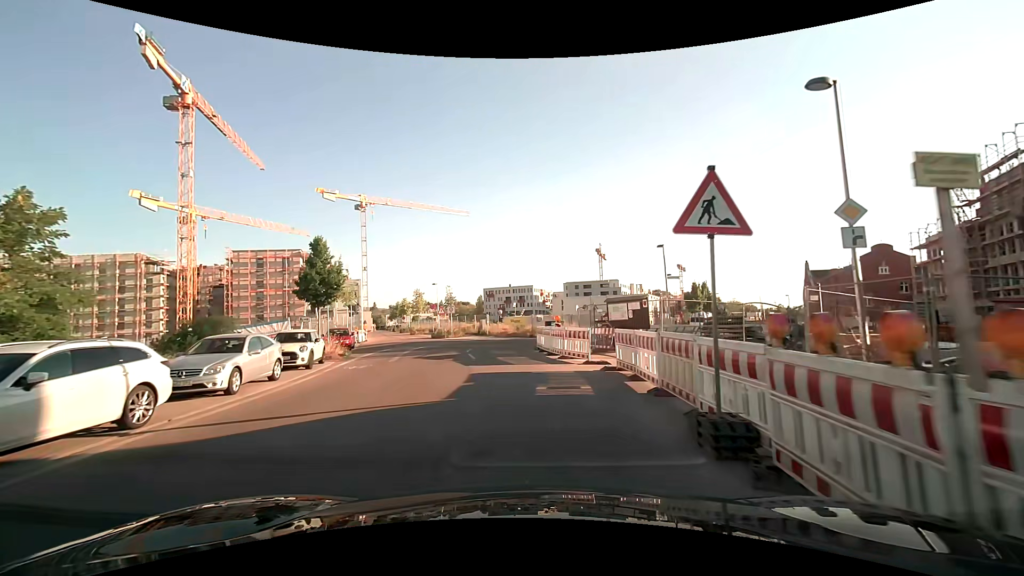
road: residential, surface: asphalt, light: Day
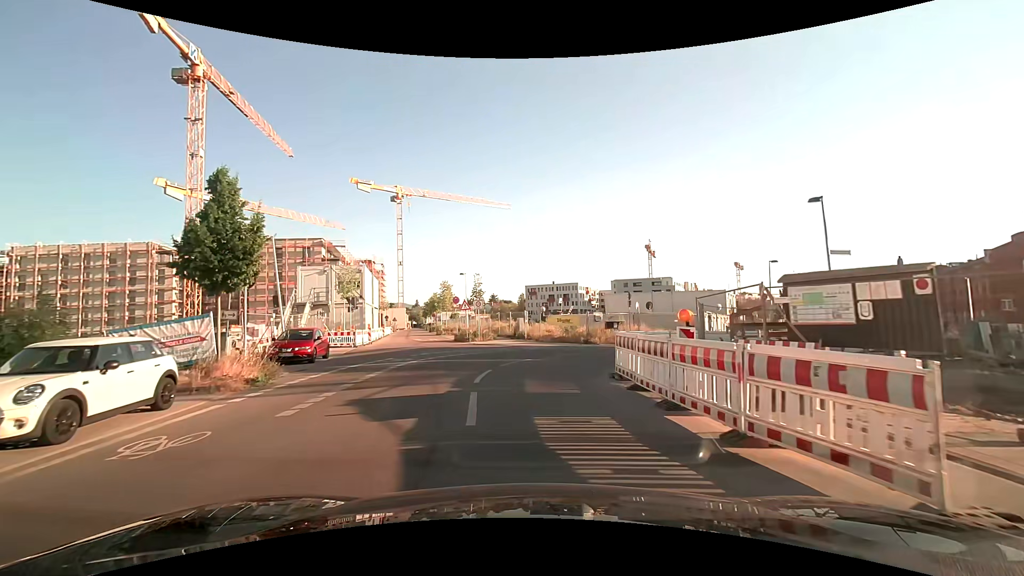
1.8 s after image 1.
(-0.5, +11.6) m; -4°
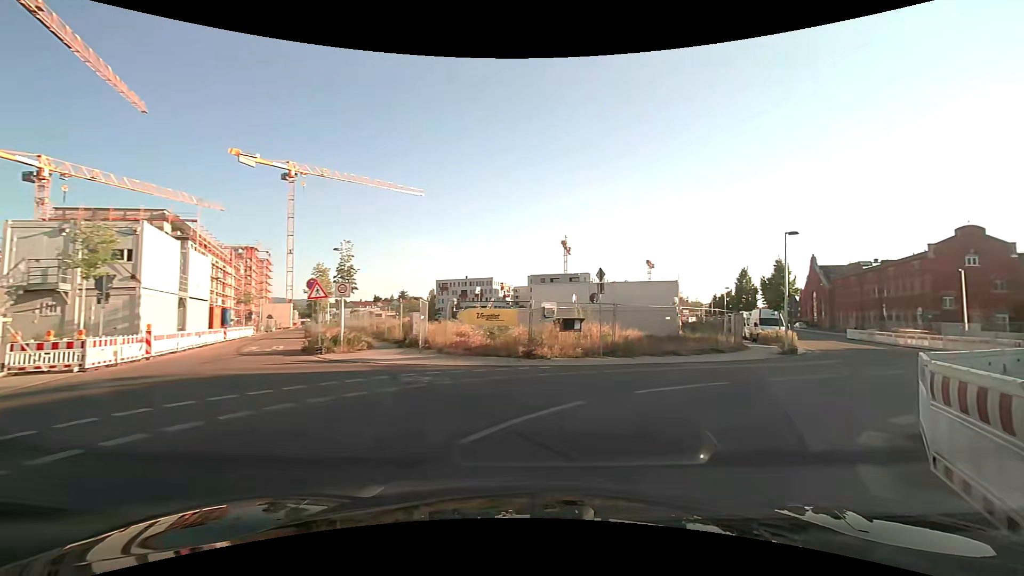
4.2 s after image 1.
(+0.2, +14.0) m; +9°
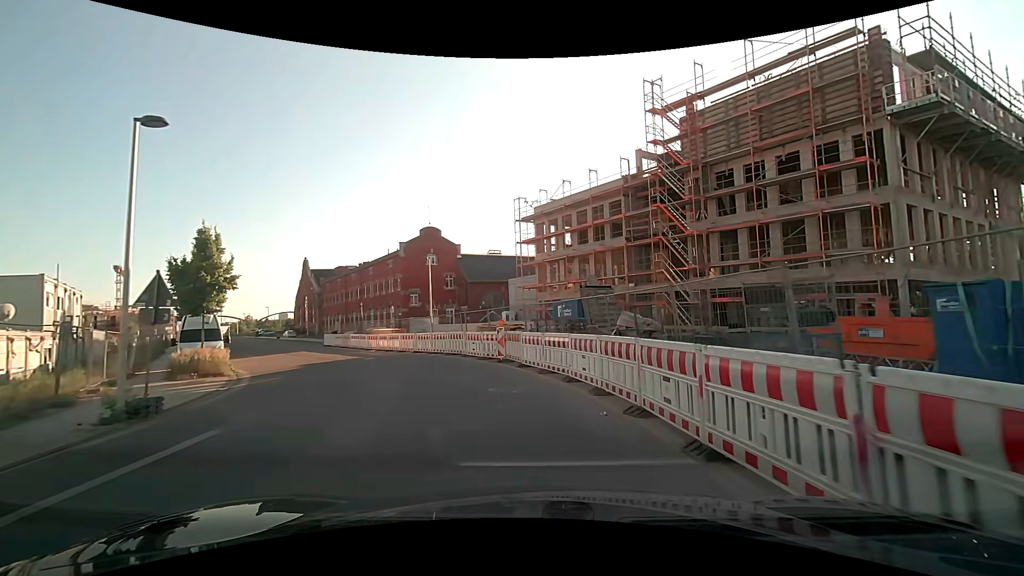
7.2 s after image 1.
(+8.9, +13.8) m; +53°
